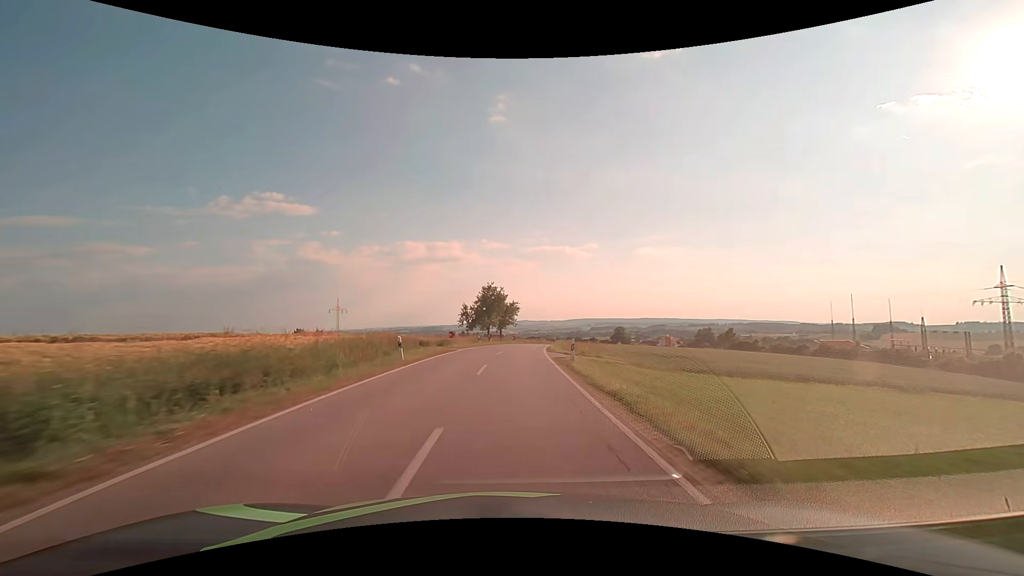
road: secondary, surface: asphalt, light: Day
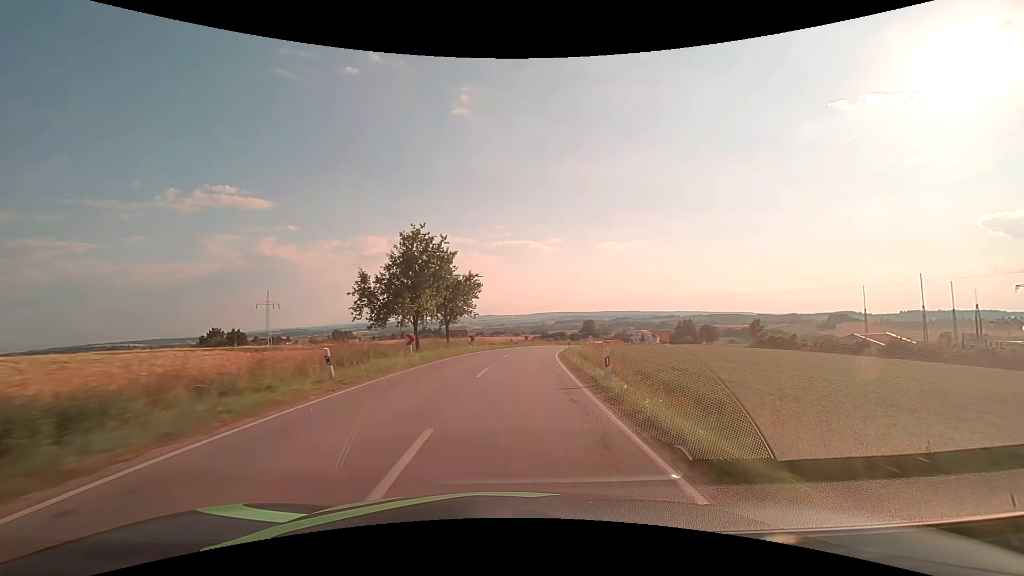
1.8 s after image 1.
(+0.9, +35.5) m; +4°
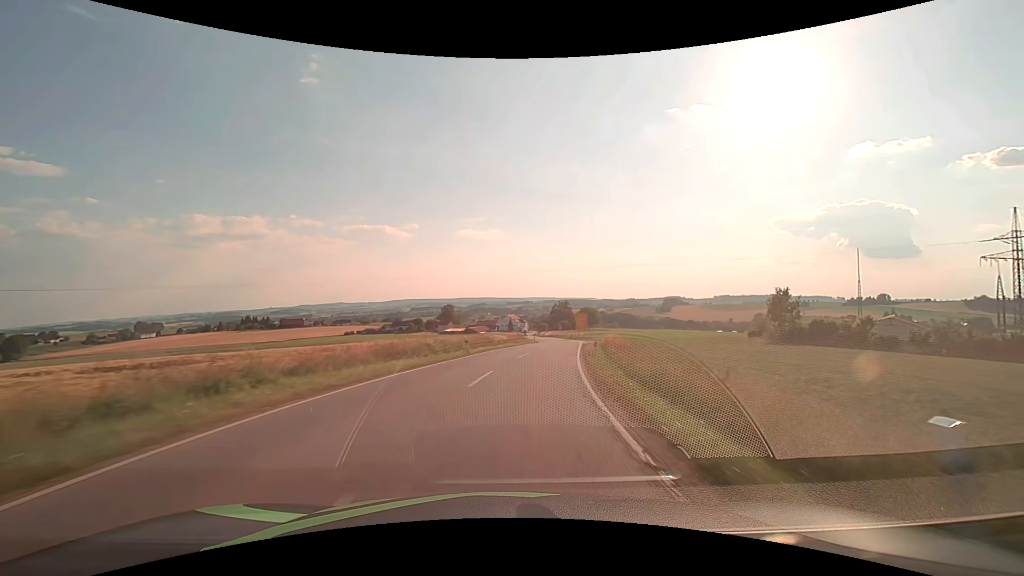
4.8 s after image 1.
(+6.9, +60.5) m; +16°
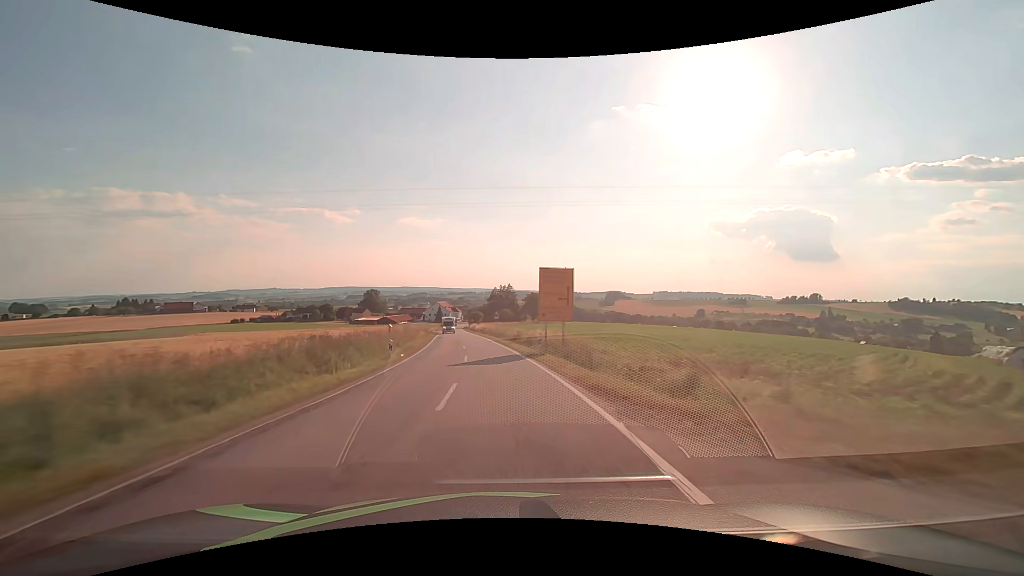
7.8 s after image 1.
(+7.9, +61.3) m; +7°
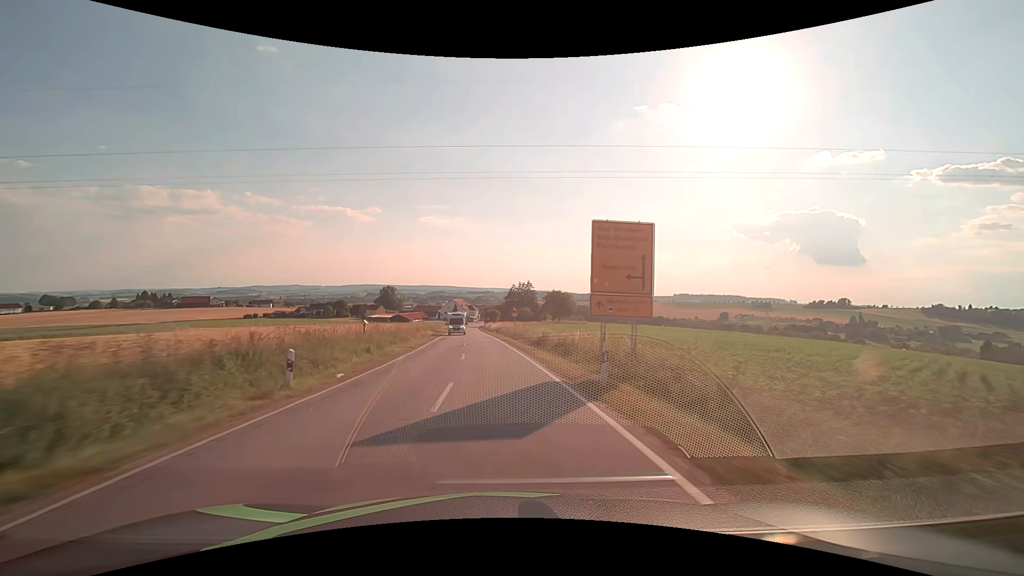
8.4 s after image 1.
(-0.2, +12.5) m; -2°
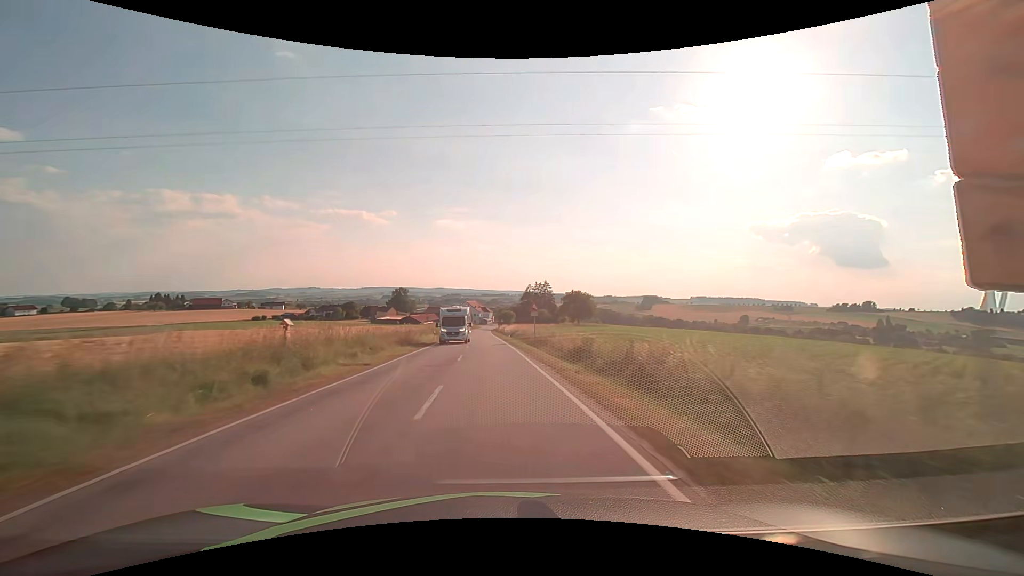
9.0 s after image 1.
(-0.2, +12.5) m; -2°
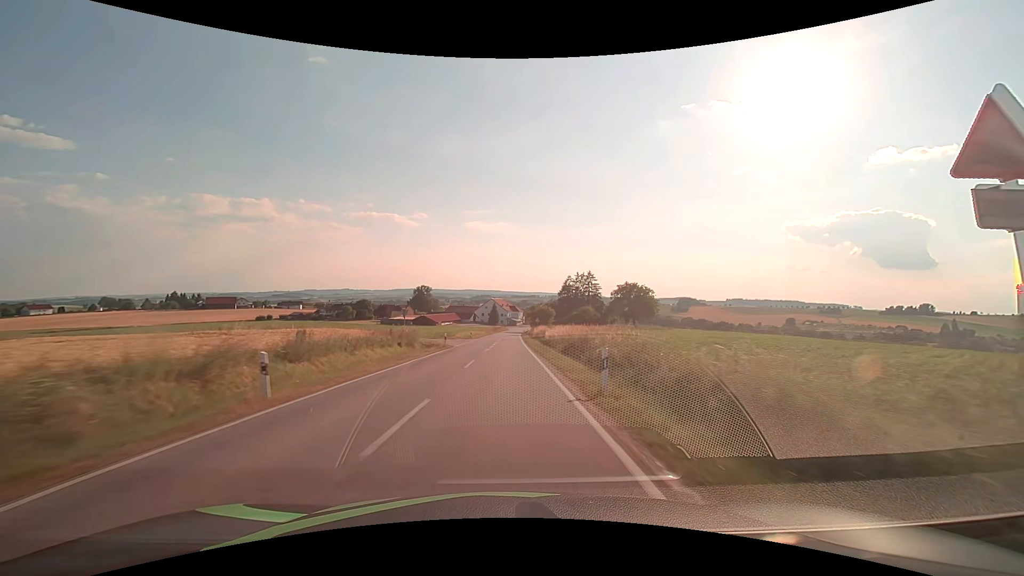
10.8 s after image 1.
(-1.2, +37.3) m; -4°
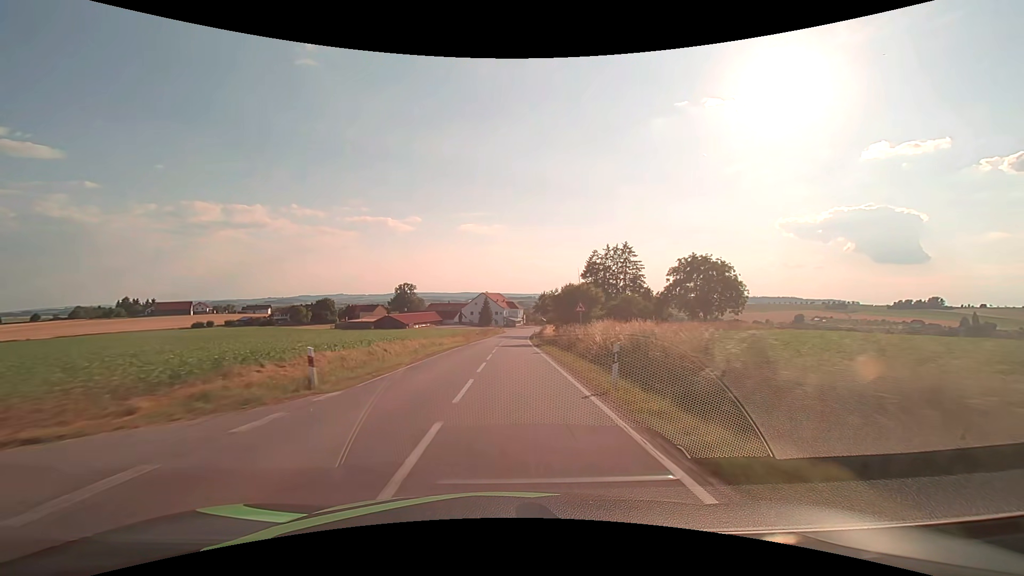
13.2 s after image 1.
(0.0, +49.9) m; 0°
(0, +10) (0, +20) (0, +30) (0, +40) (0, +50) (+1, +60) (+1, +70) (+2, +80) (+2, +90) (+3, +100) m
